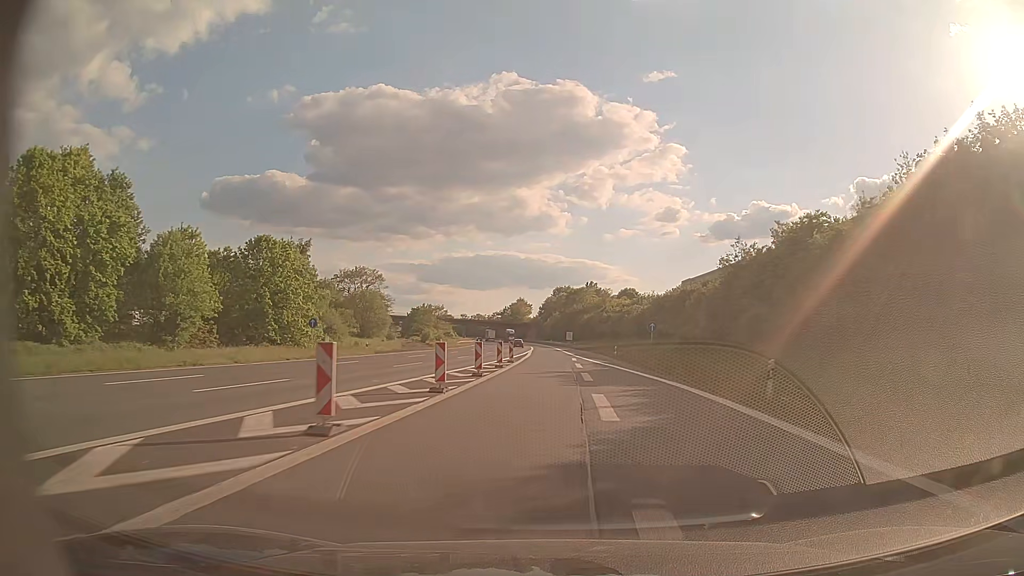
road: motorway_link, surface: asphalt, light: Day
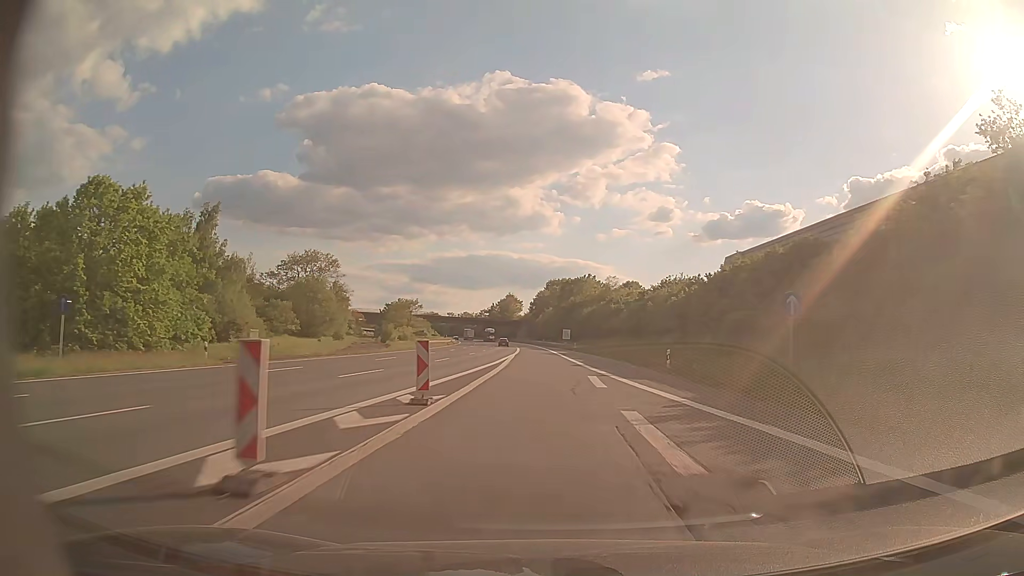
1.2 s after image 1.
(+0.2, +28.8) m; +1°
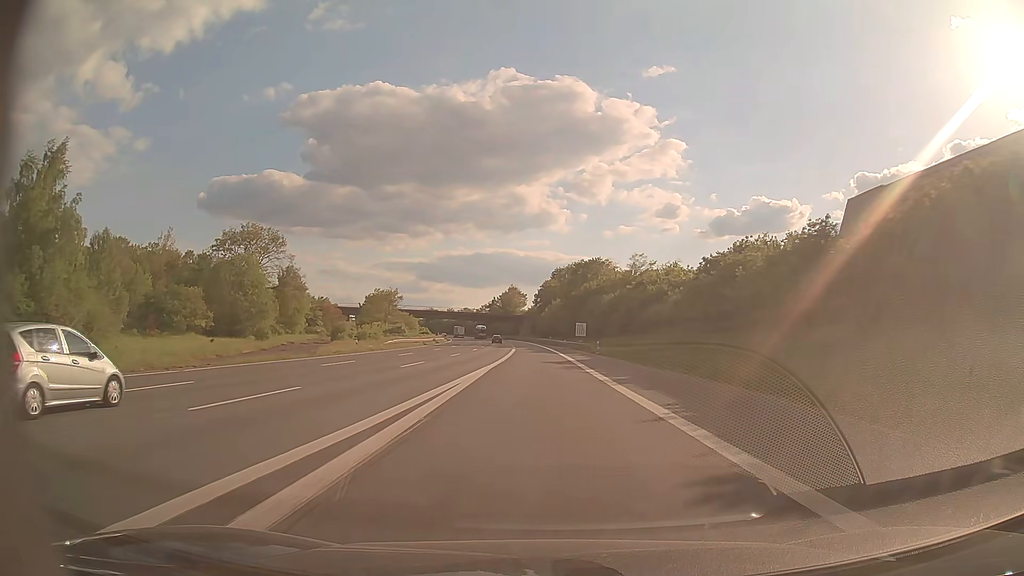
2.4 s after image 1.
(+0.1, +30.0) m; 0°
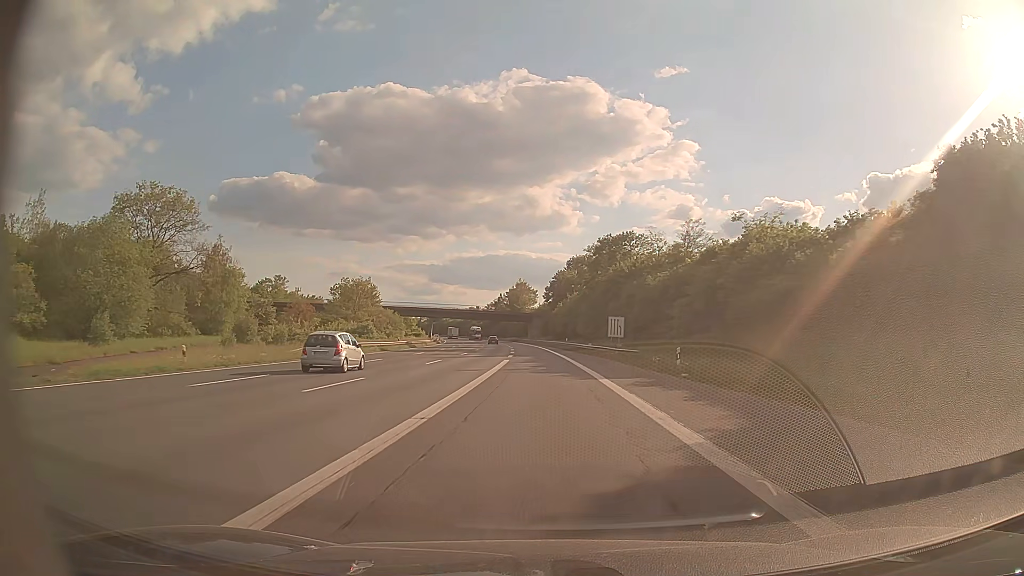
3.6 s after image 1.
(-0.2, +30.8) m; -1°
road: motorway
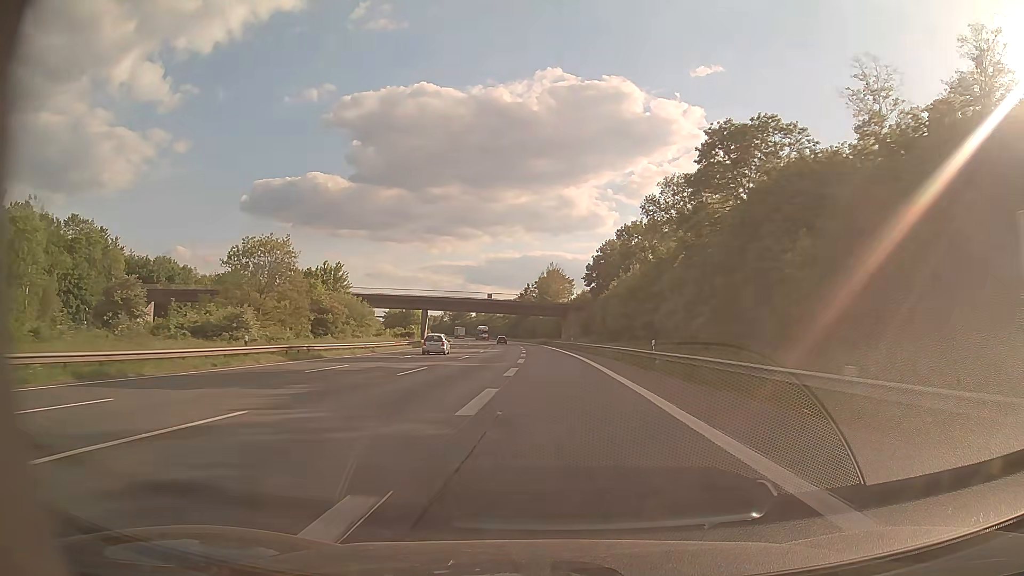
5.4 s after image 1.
(-0.9, +47.5) m; -3°
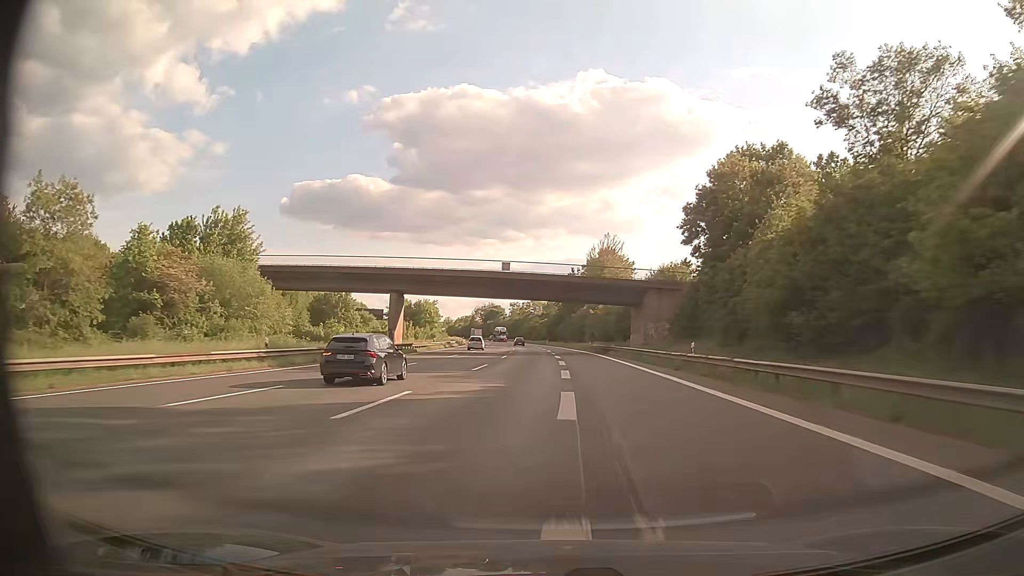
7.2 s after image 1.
(-1.8, +49.1) m; -4°
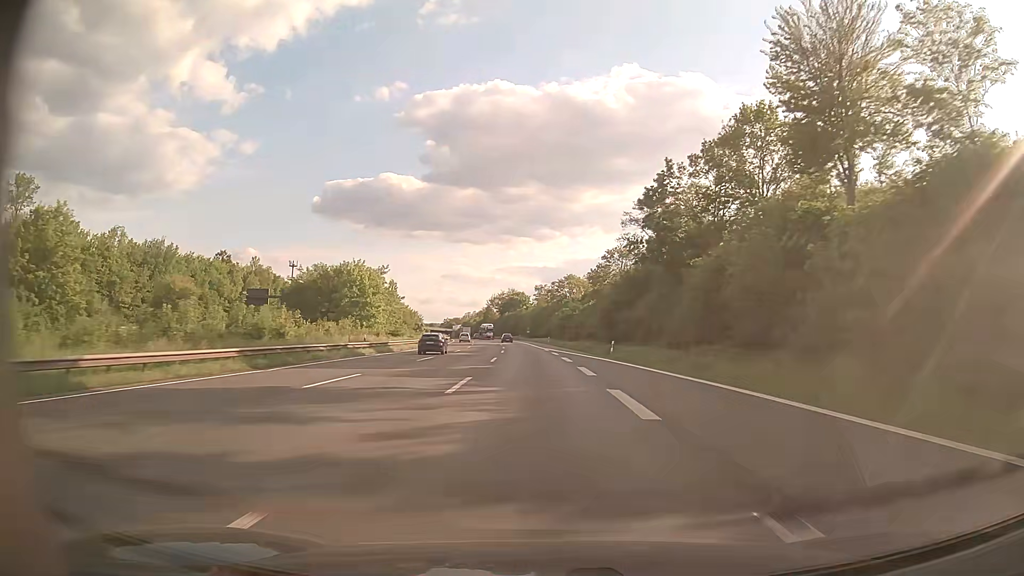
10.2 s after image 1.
(-1.9, +85.8) m; -3°
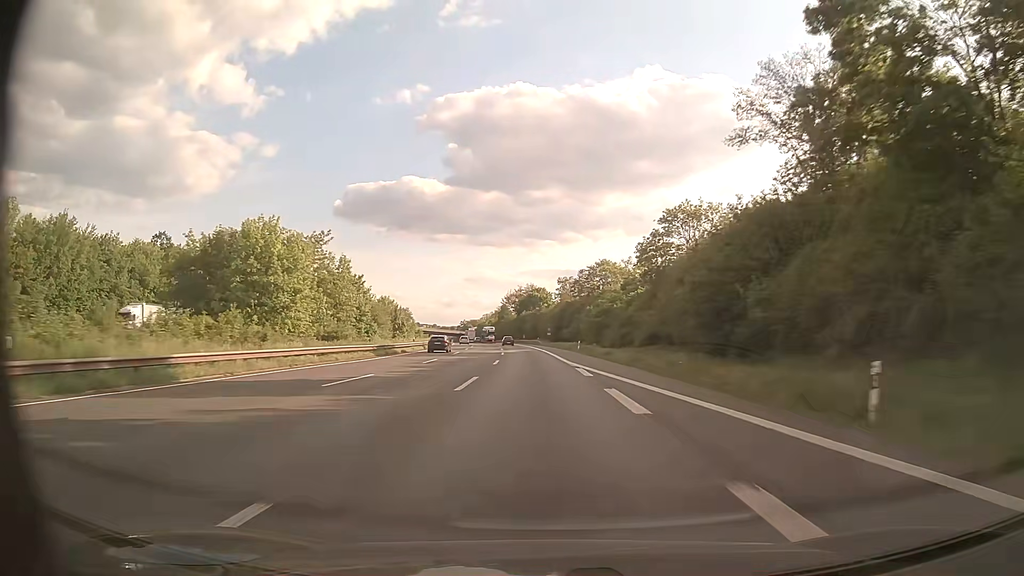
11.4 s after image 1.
(-0.8, +35.2) m; -2°
(0, +10) (0, +20) (0, +30) (-1, +40) (-1, +50) (-2, +60) (-2, +70) (-3, +80) (-4, +90) (-5, +100) m
